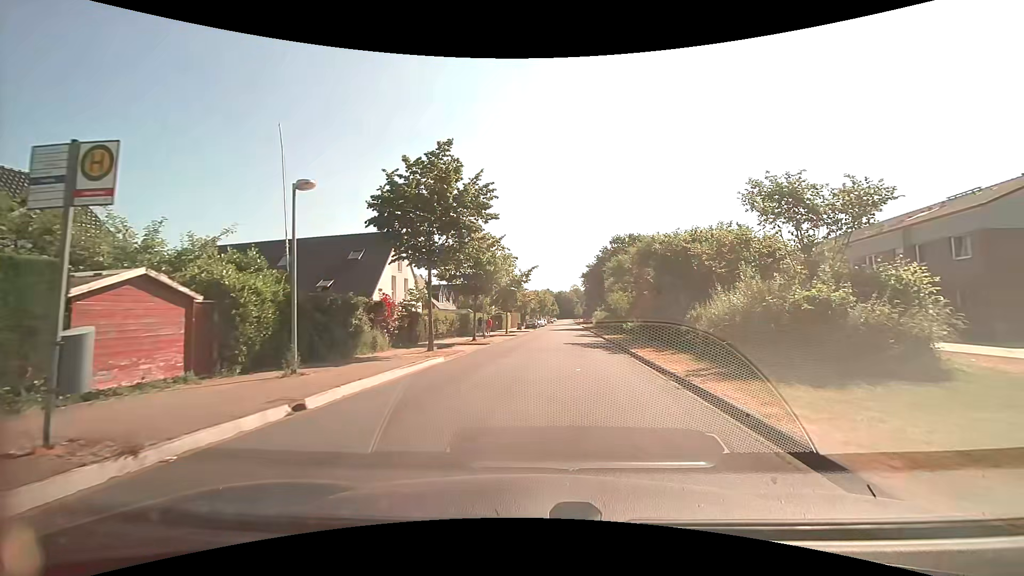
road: residential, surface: paved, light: Day
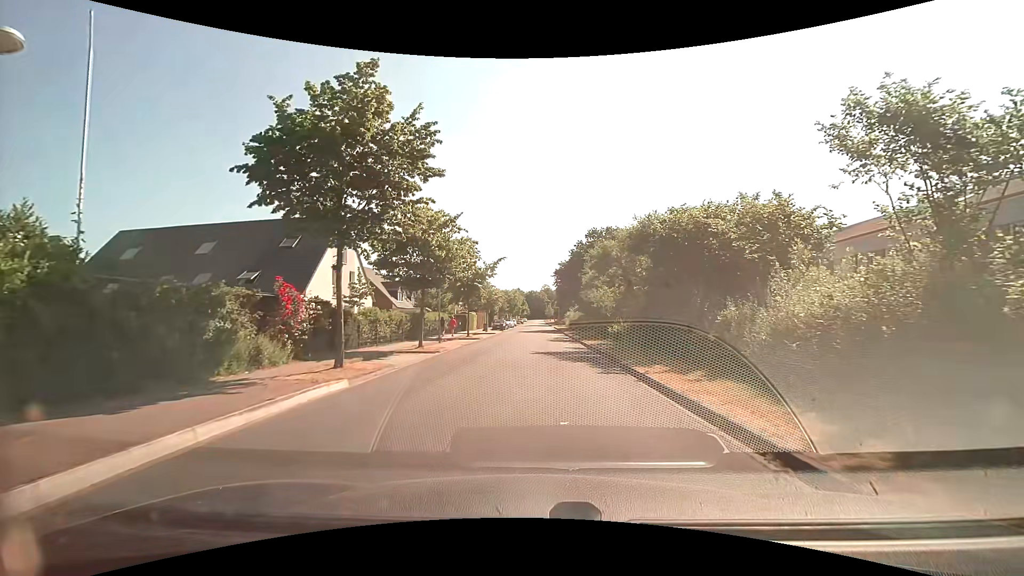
(+0.3, +6.3) m; +4°
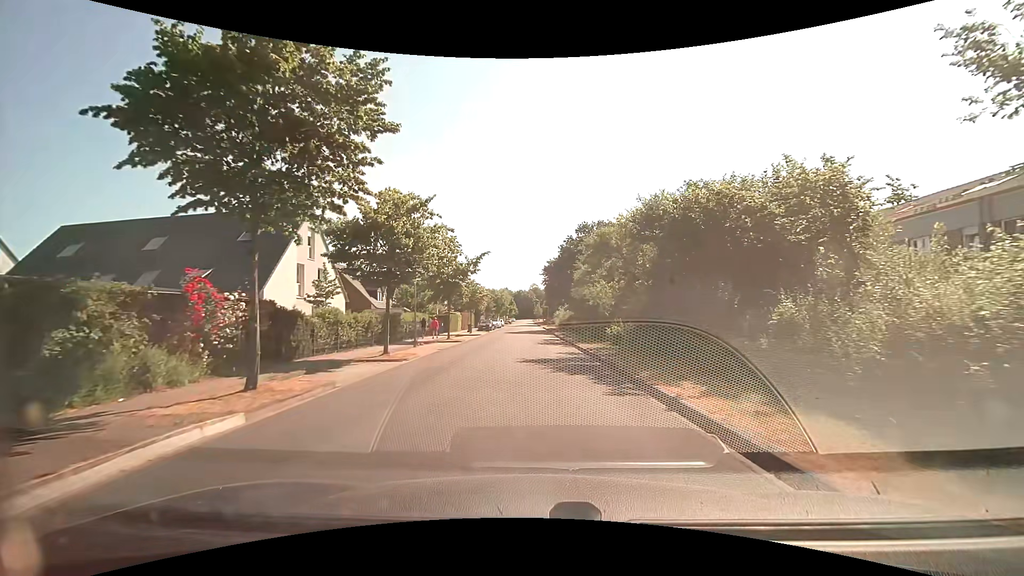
(+0.1, +3.6) m; +2°
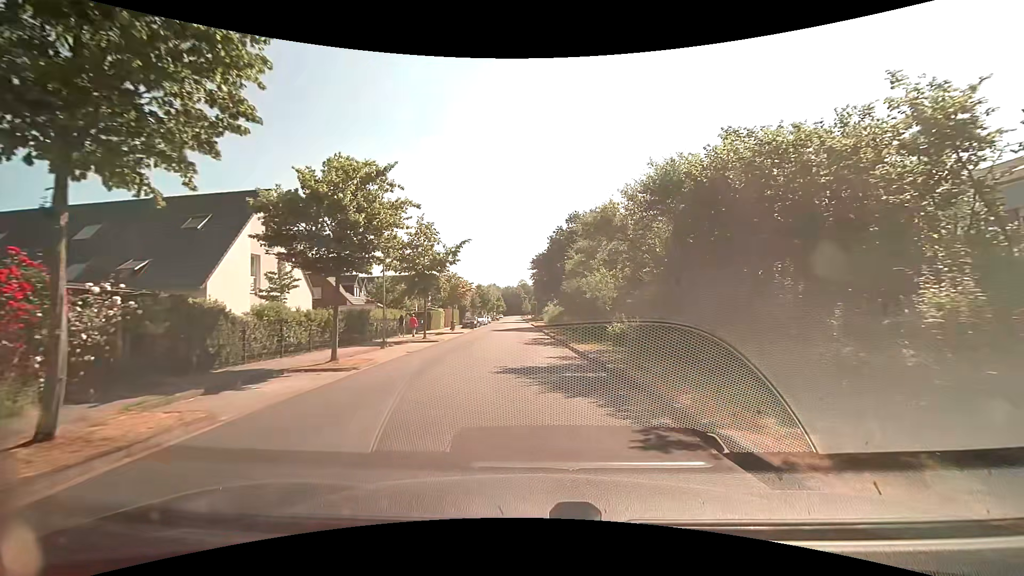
(0.0, +3.9) m; +1°
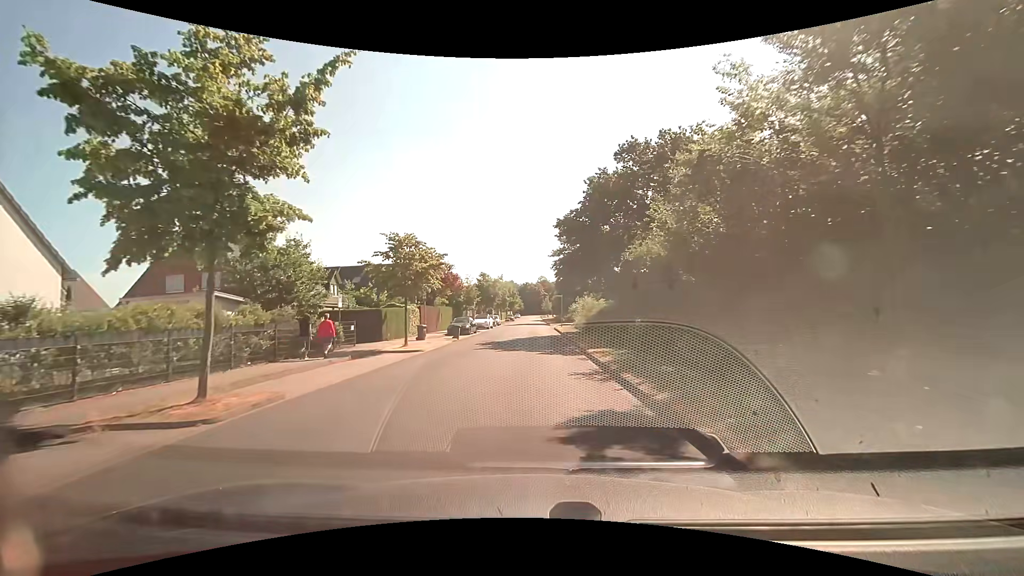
(-0.3, +21.9) m; -3°
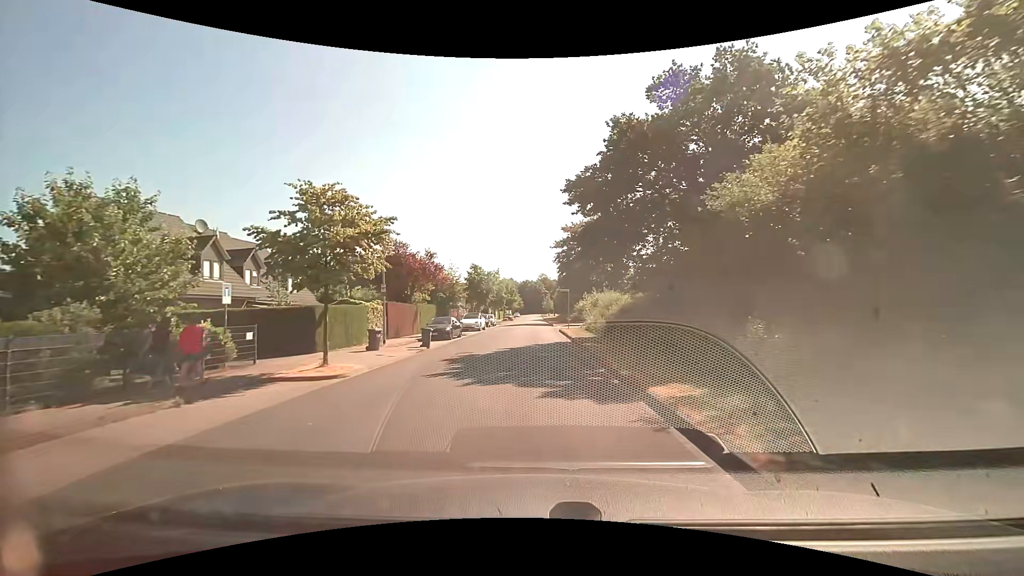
(+0.2, +8.9) m; +1°
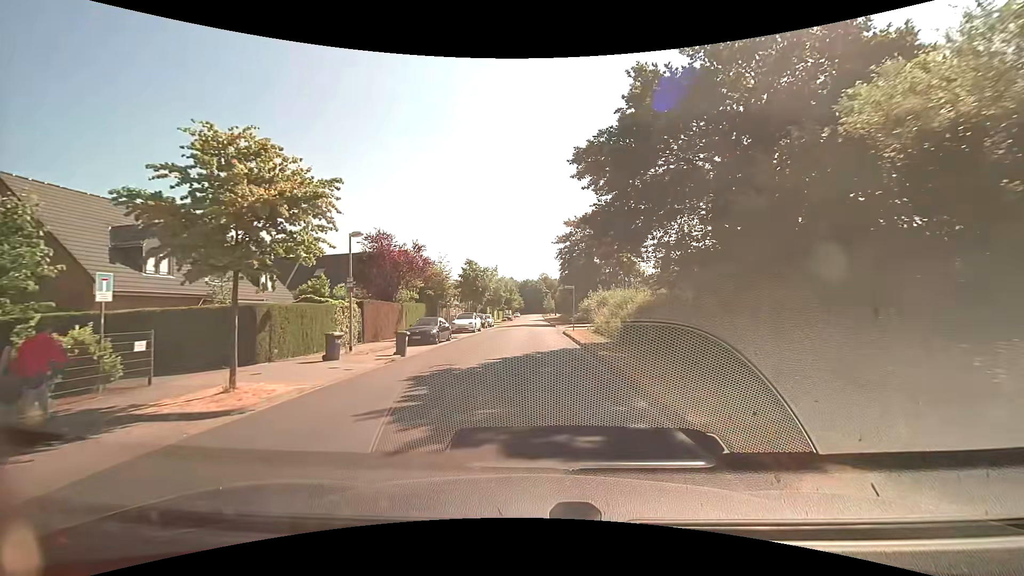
(0.0, +4.4) m; 0°
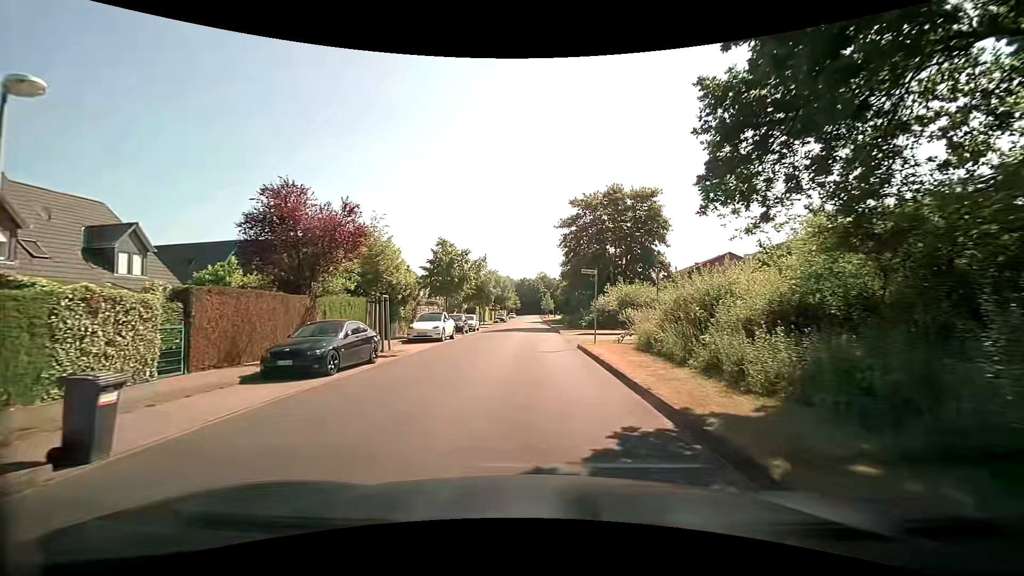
(0.0, +13.0) m; 0°
(0, +10) (0, +20) (0, +30) (0, +40) (0, +50) (0, +60) (+1, +70) (+1, +80) (+1, +90) (+1, +100) m
